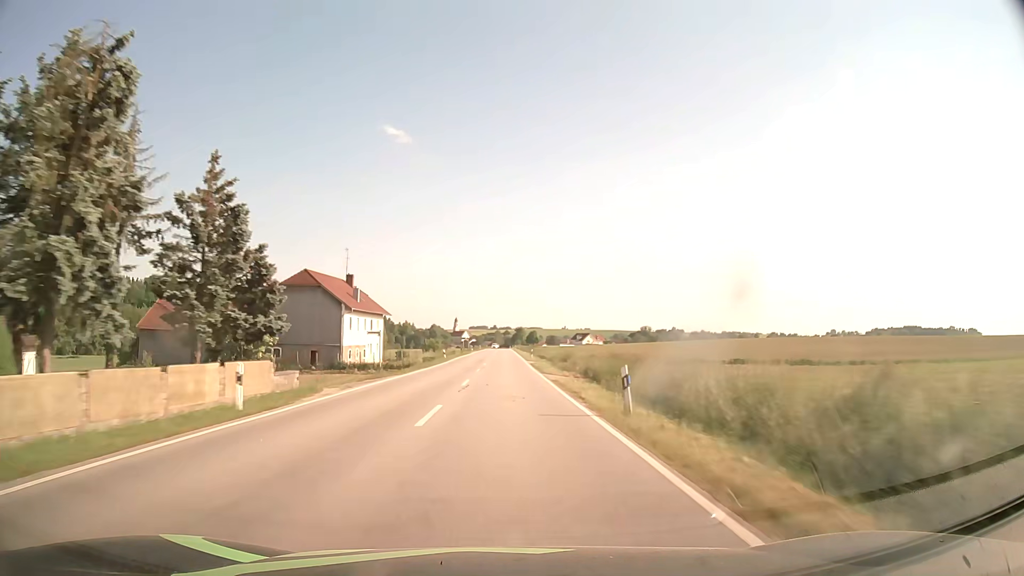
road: secondary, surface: asphalt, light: Day
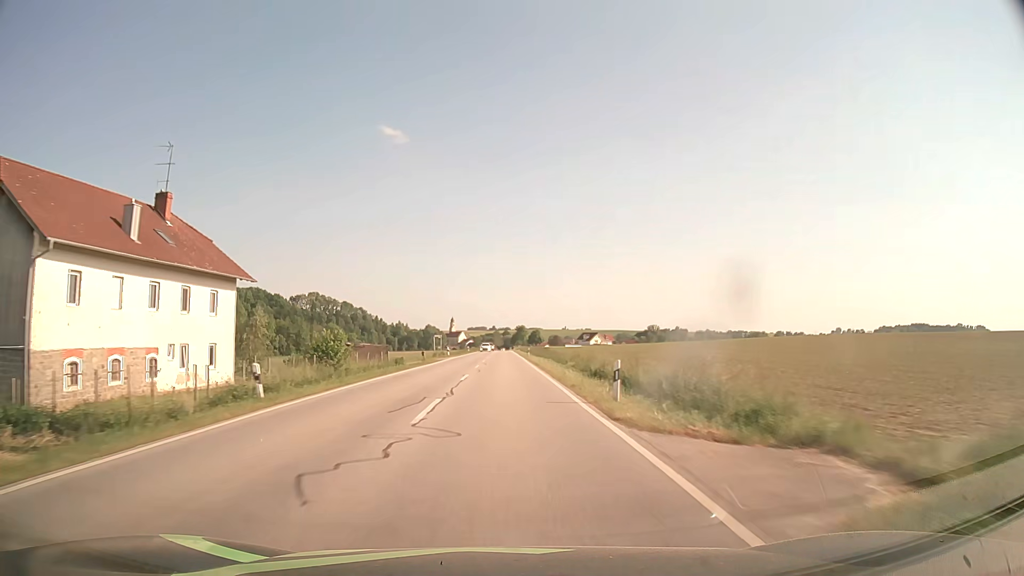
(-0.1, +47.6) m; 0°
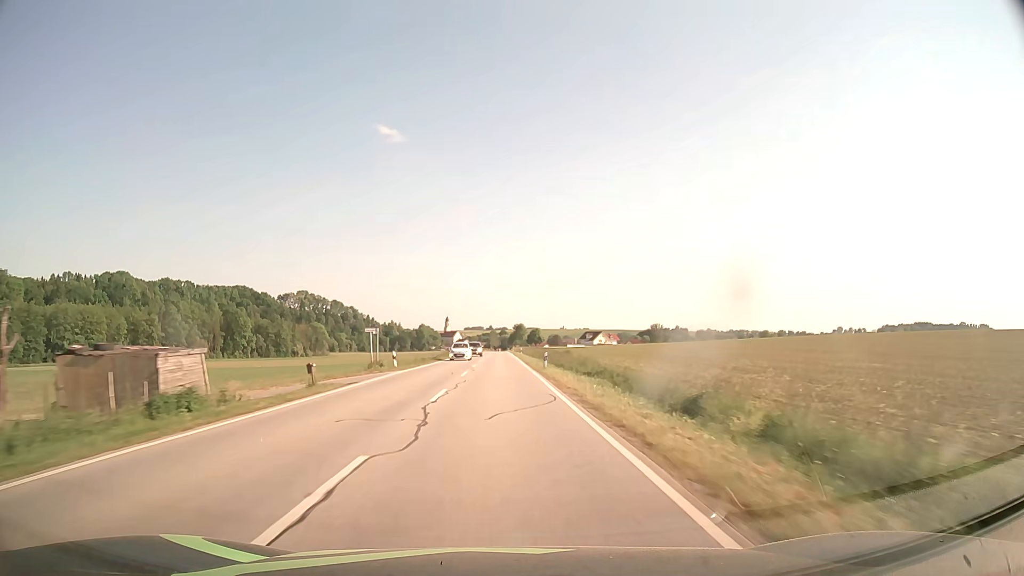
(0.0, +31.6) m; 0°
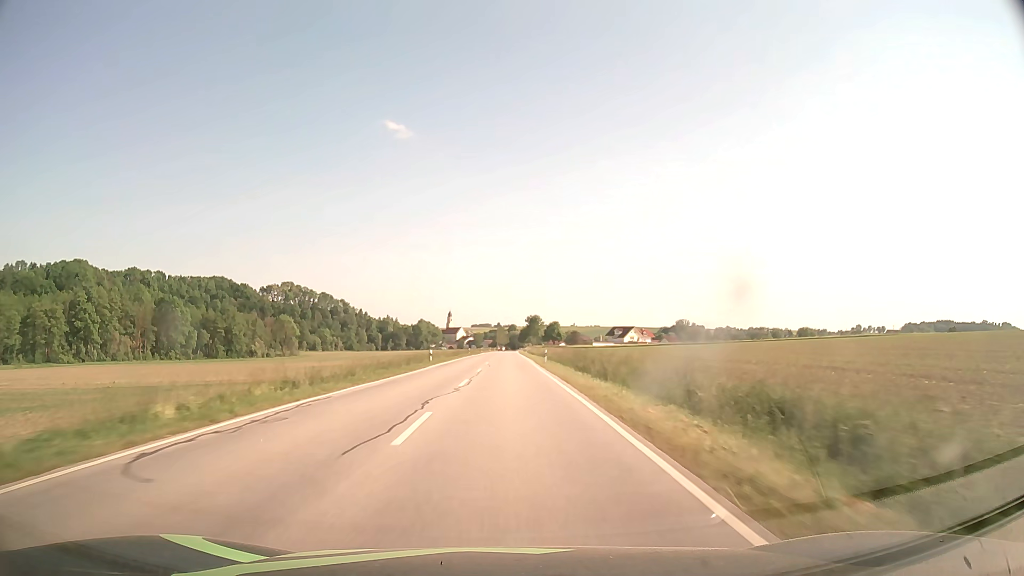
(-0.7, +79.0) m; -1°
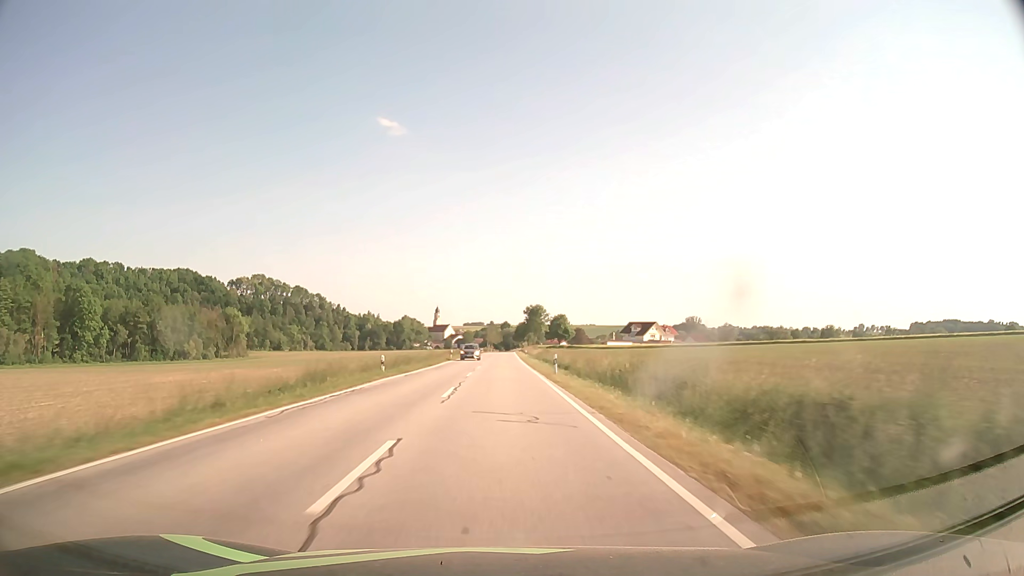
(+0.3, +63.2) m; +1°
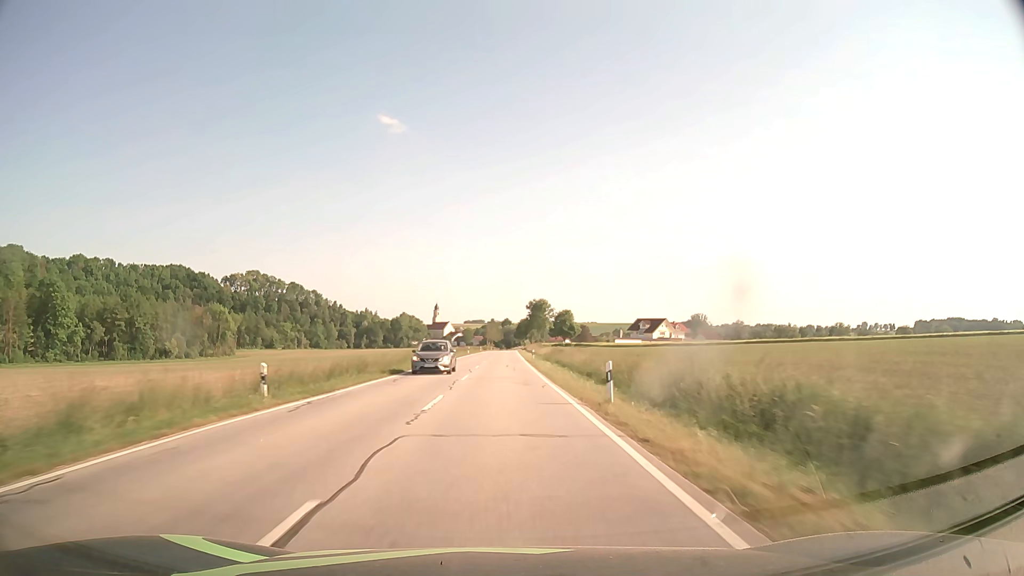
(0.0, +15.7) m; 0°
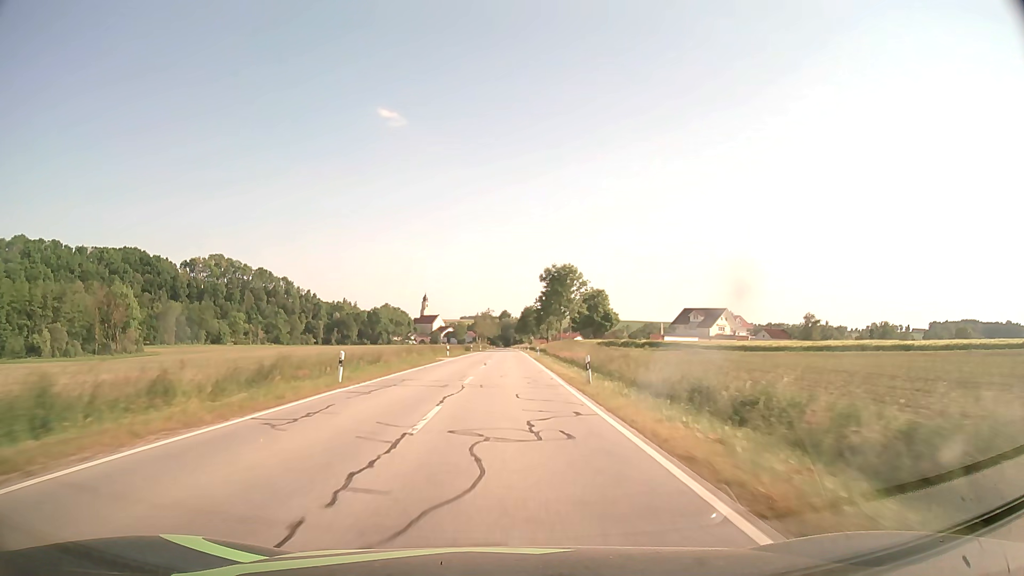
(0.0, +75.3) m; 0°
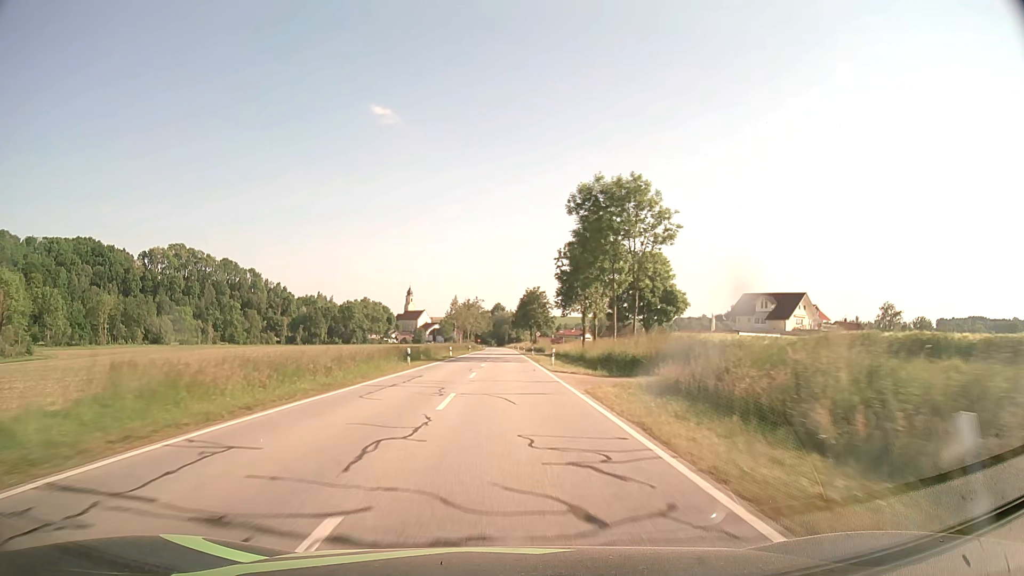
(+0.3, +56.2) m; +1°
(0, +10) (0, +20) (0, +30) (0, +40) (0, +50) (0, +60) (0, +70) (0, +80) (0, +90) (0, +100) m
